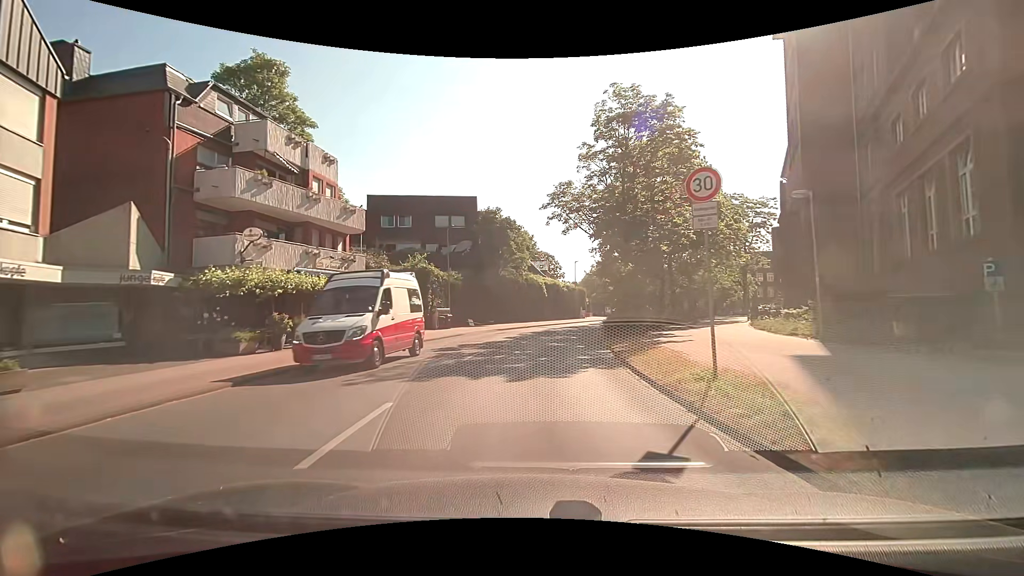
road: tertiary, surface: asphalt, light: Day
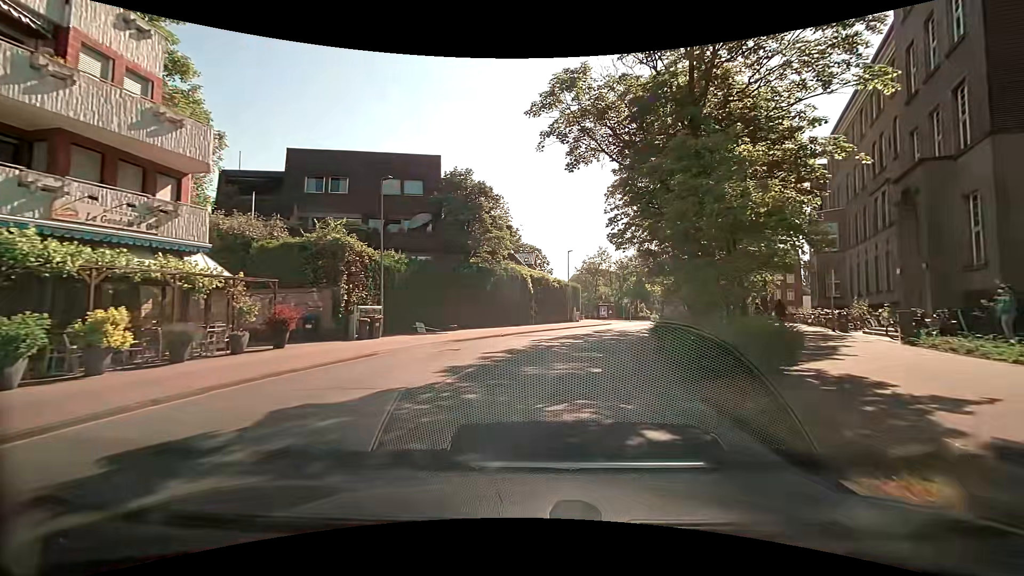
(+0.2, +13.7) m; +2°
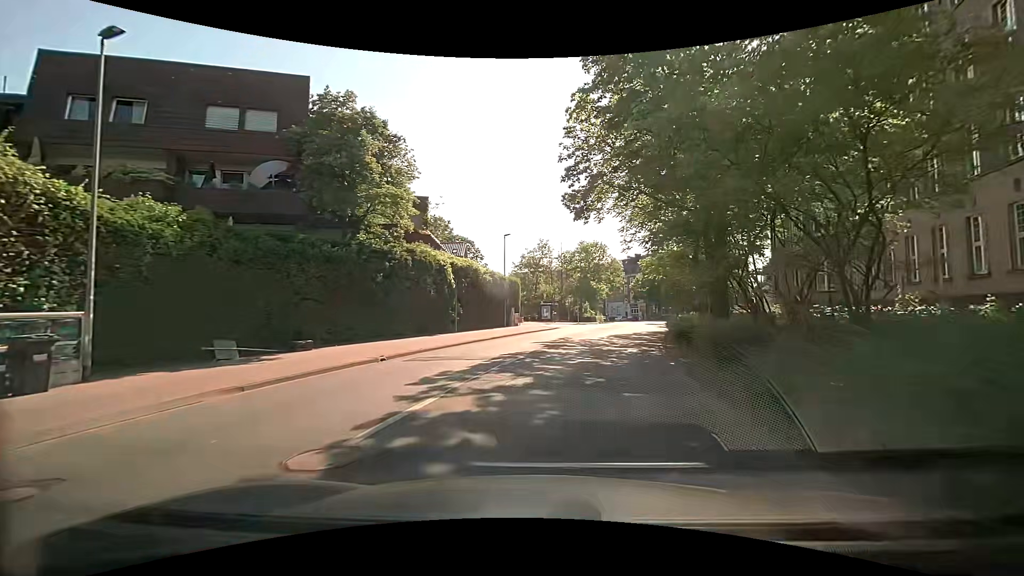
(+0.7, +12.6) m; +7°
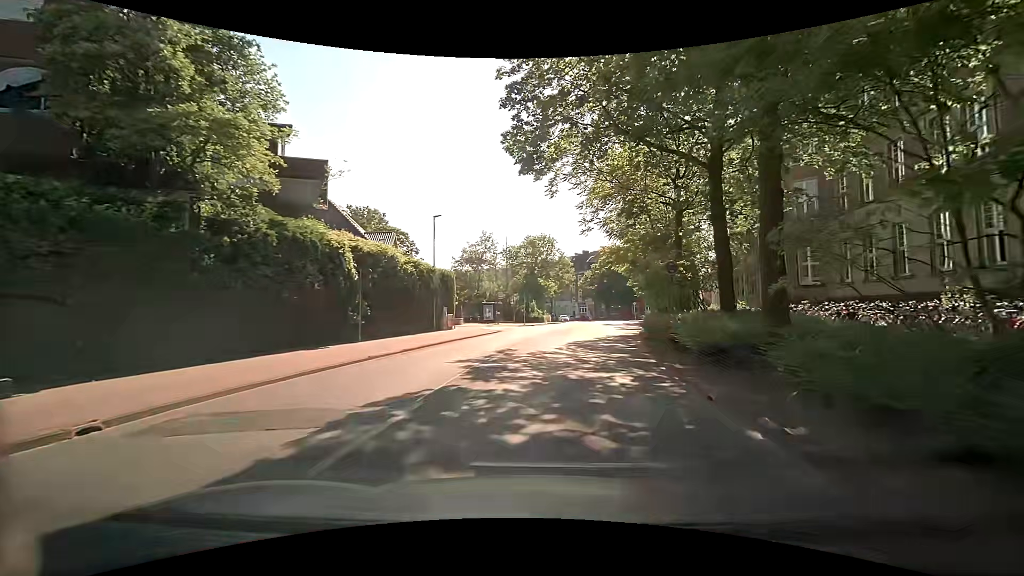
(+0.4, +8.2) m; +5°
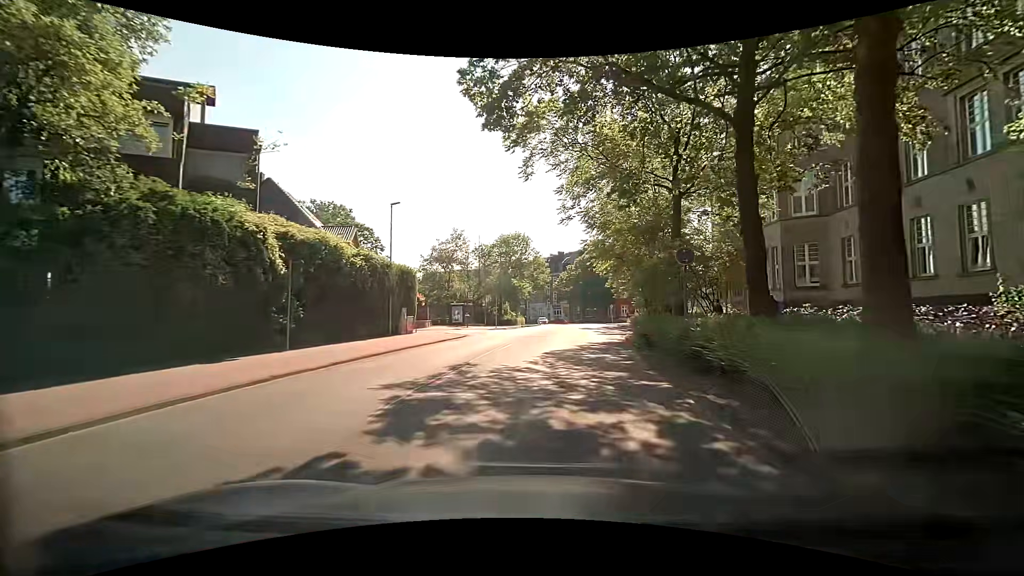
(+0.1, +4.2) m; +3°
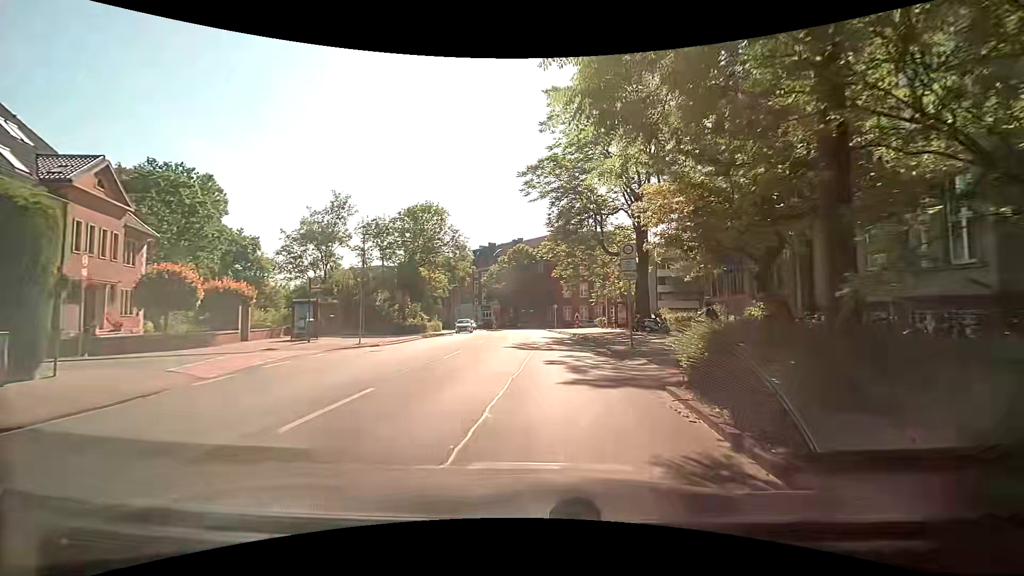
(+2.1, +21.2) m; +9°
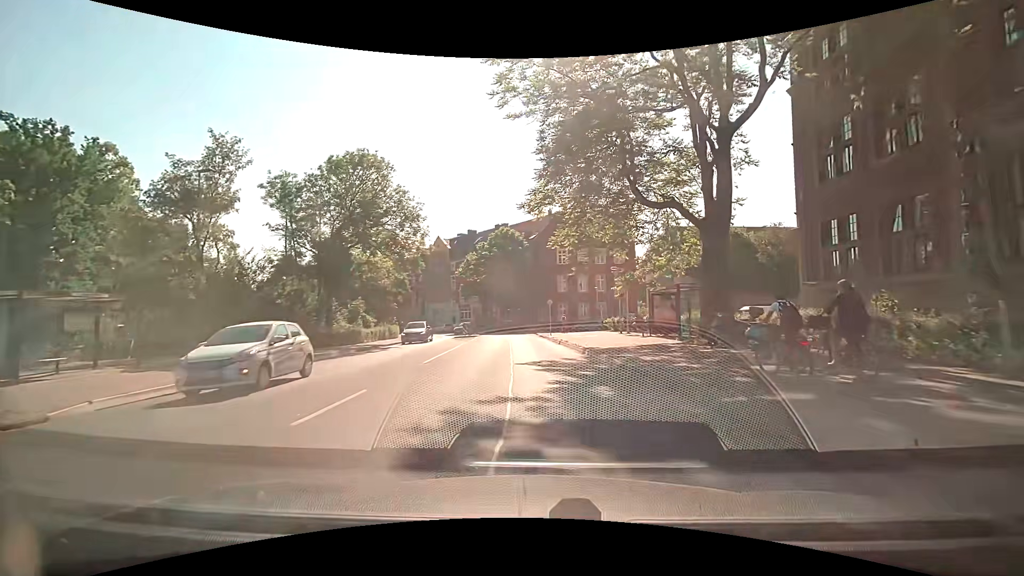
(+0.4, +17.2) m; +1°
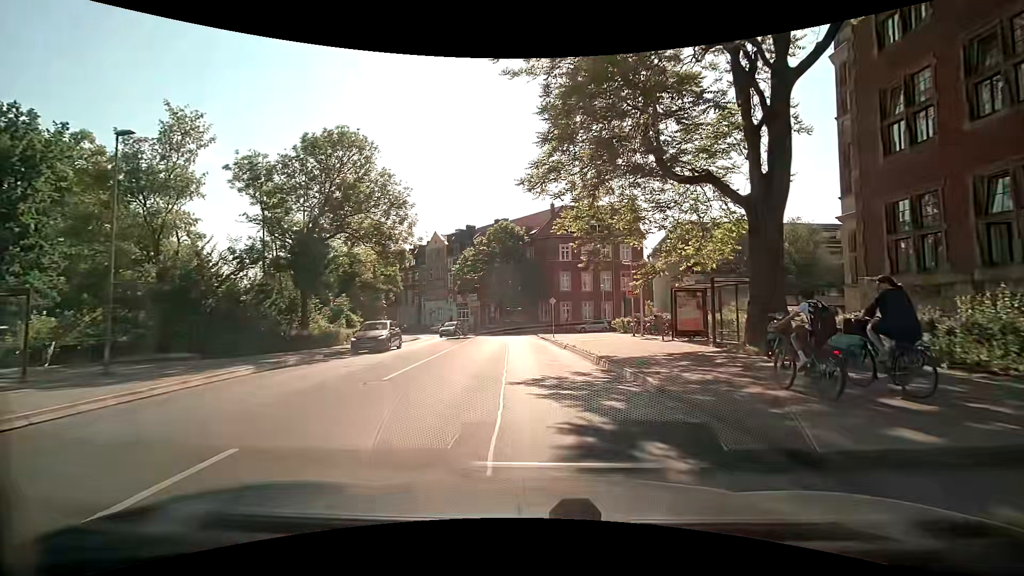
(0.0, +4.2) m; -2°
